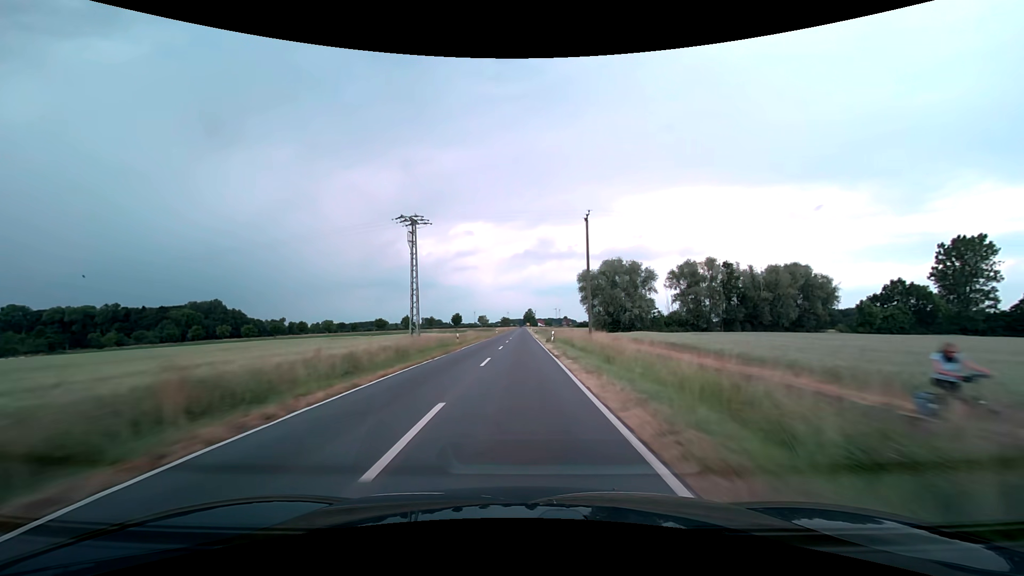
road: secondary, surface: asphalt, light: Day
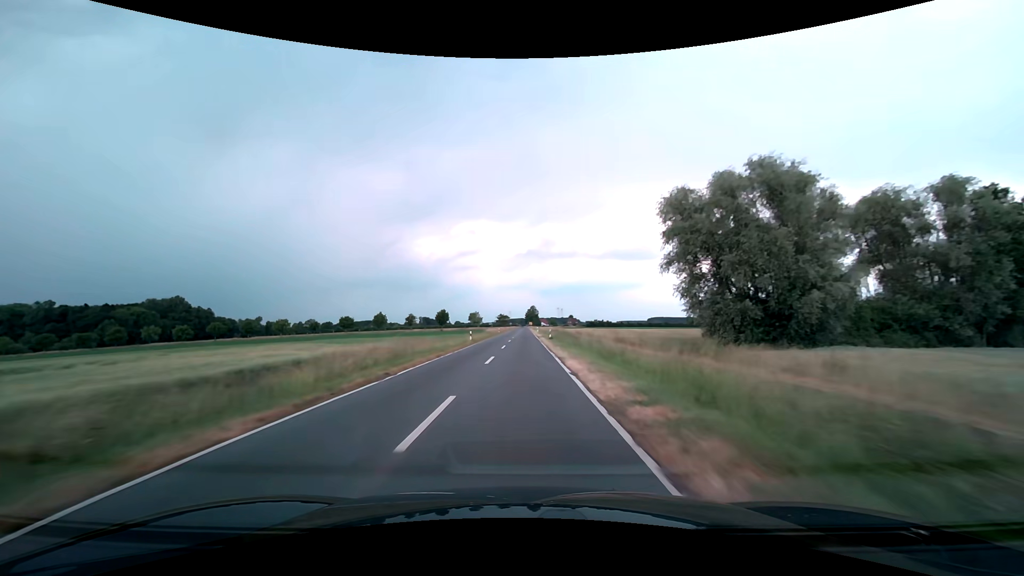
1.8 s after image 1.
(0.0, +47.5) m; 0°
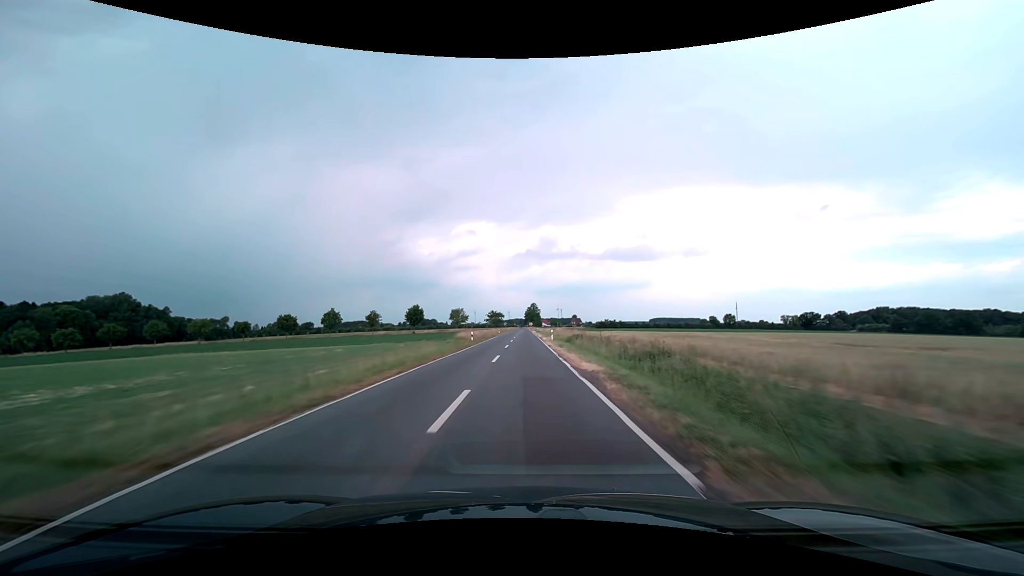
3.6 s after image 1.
(-0.1, +47.5) m; 0°
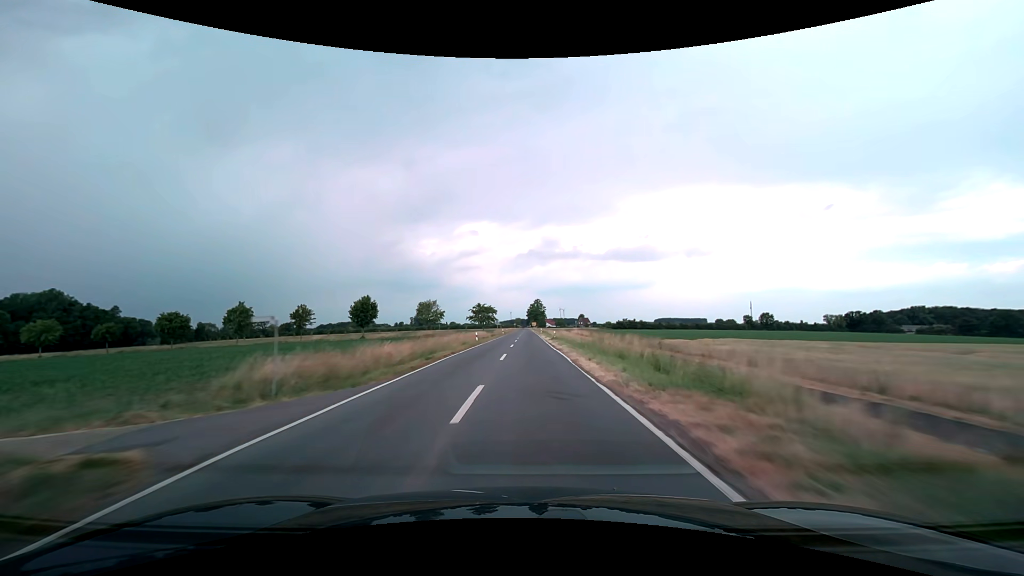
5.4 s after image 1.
(-0.2, +47.5) m; 0°
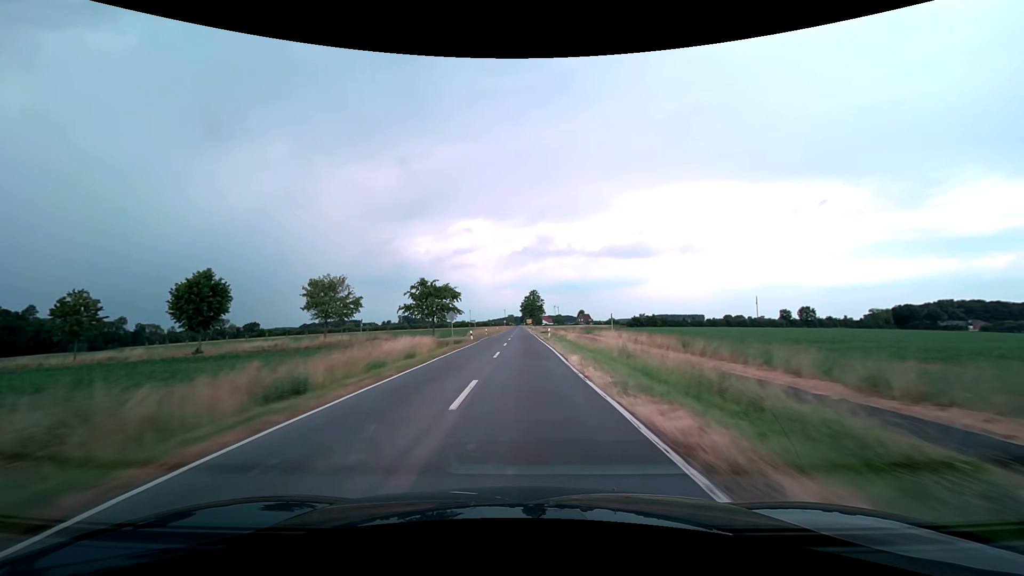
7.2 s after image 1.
(+0.4, +47.4) m; +1°
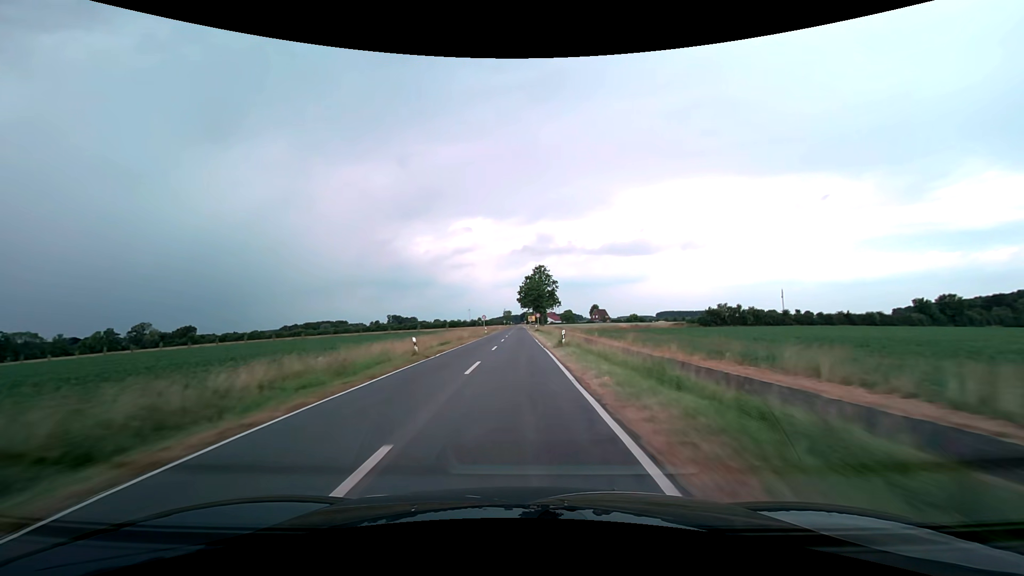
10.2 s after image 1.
(-0.2, +79.0) m; 0°
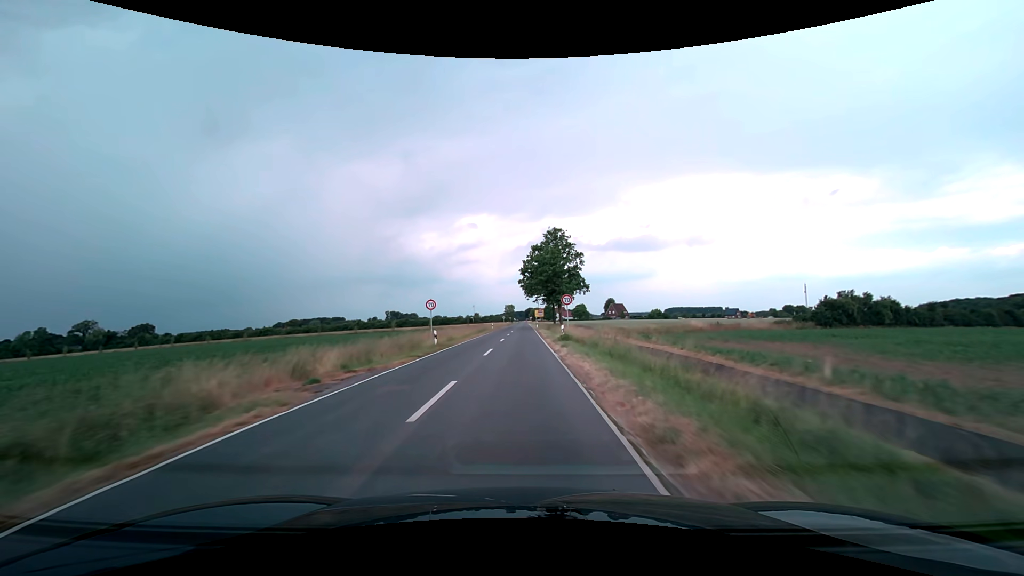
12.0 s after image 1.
(-0.2, +42.2) m; -1°
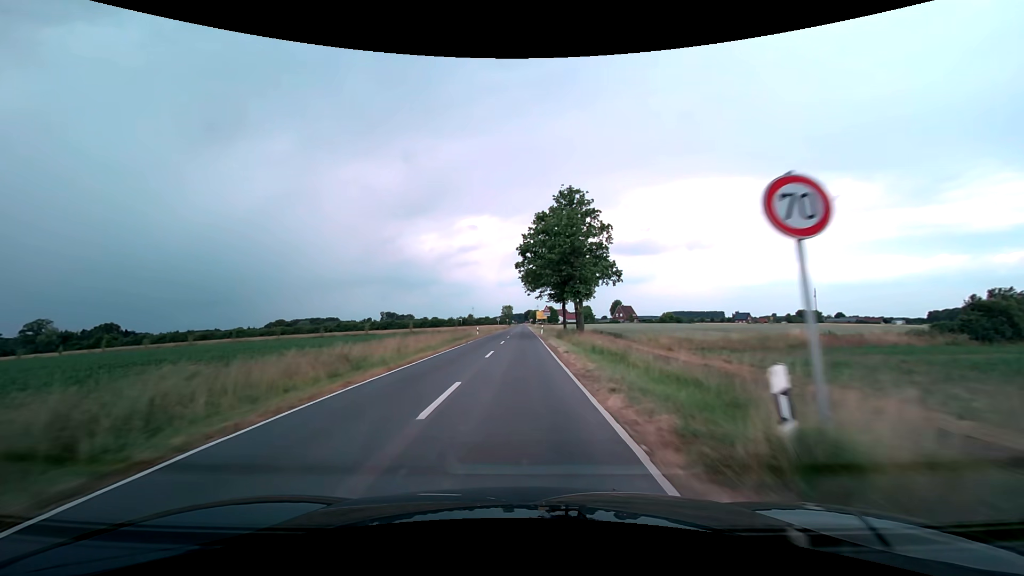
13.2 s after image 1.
(-0.1, +23.5) m; 0°
(0, +10) (0, +20) (0, +30) (0, +40) (0, +50) (0, +60) (0, +70) (0, +80) (0, +90) (0, +100) m
